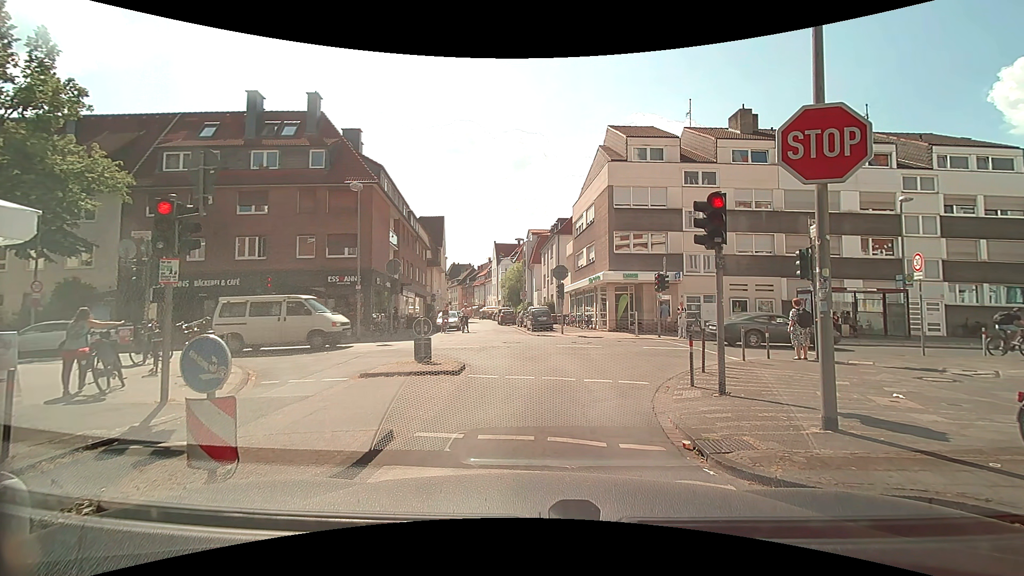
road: residential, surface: asphalt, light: Day
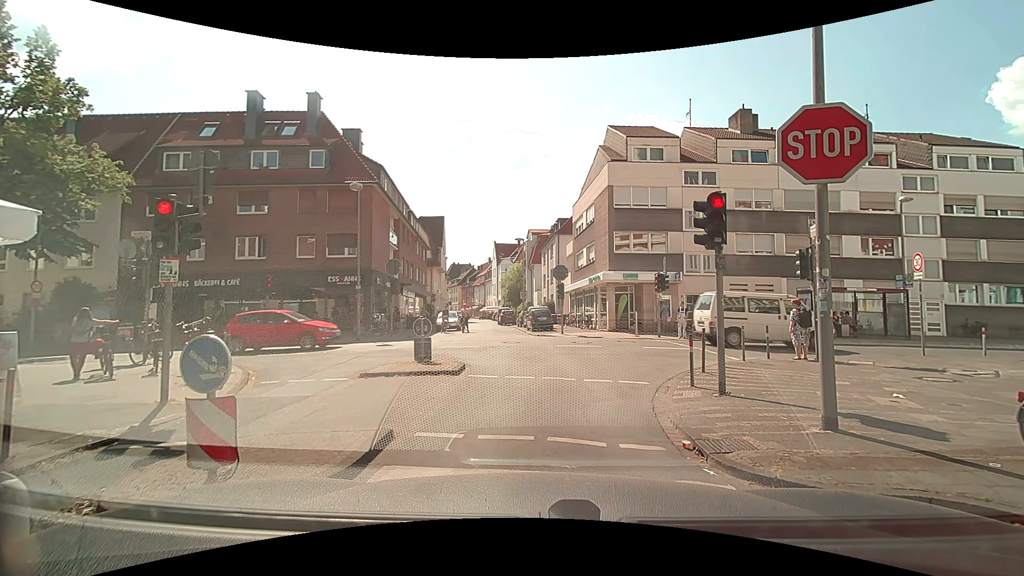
(0.0, 0.0) m; 0°
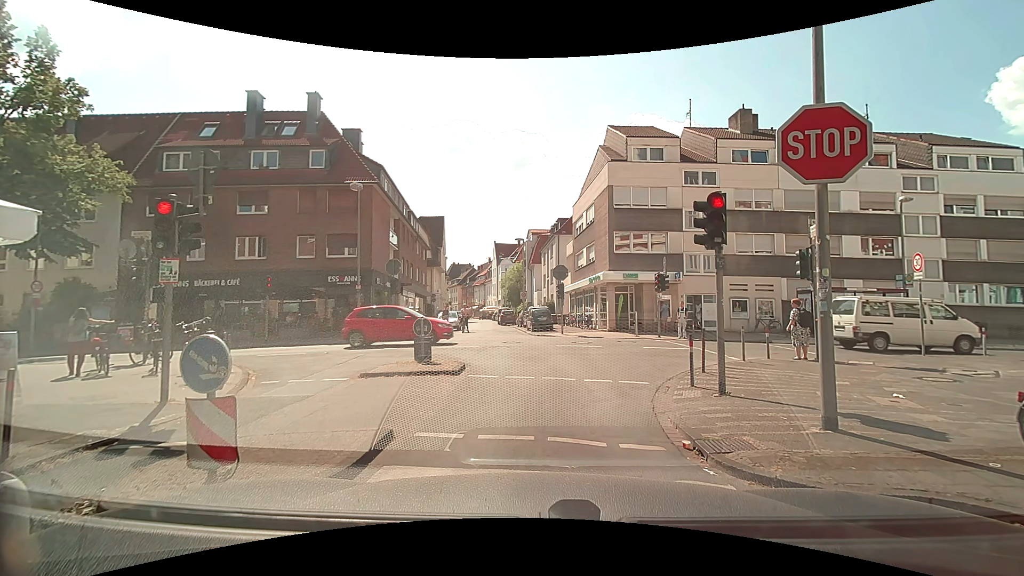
(0.0, 0.0) m; 0°
